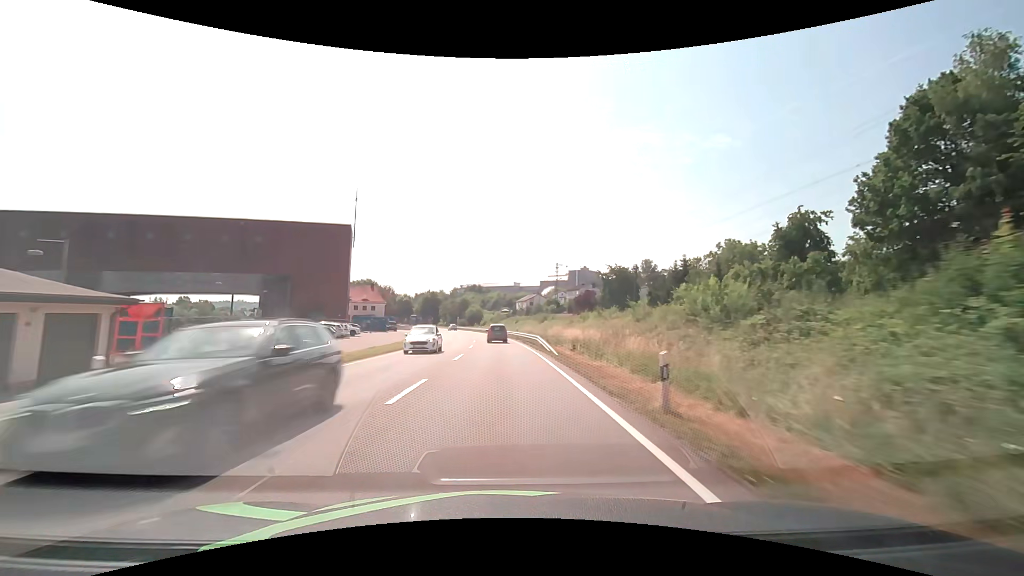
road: primary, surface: asphalt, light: Day
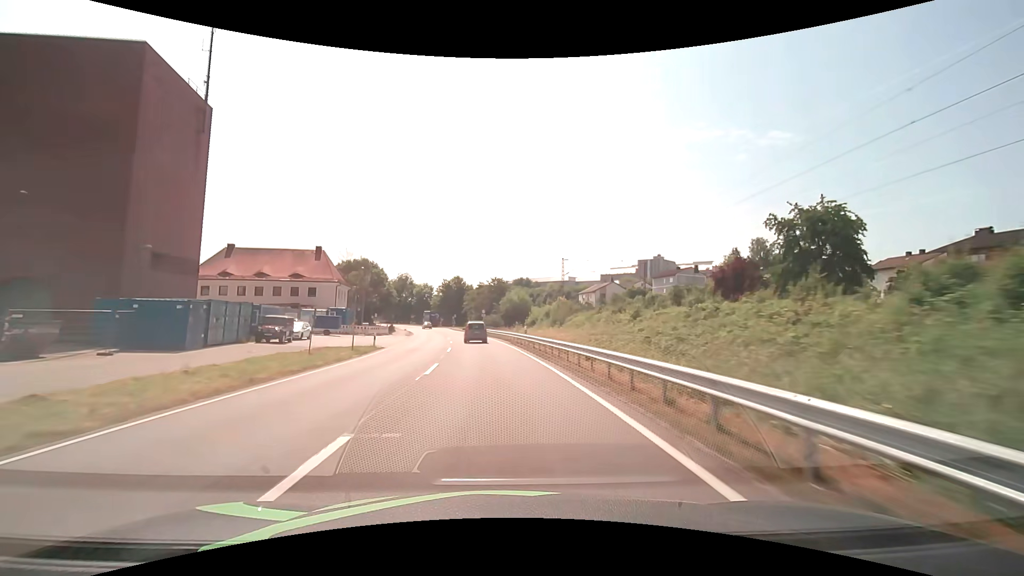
(-2.8, +66.7) m; -6°
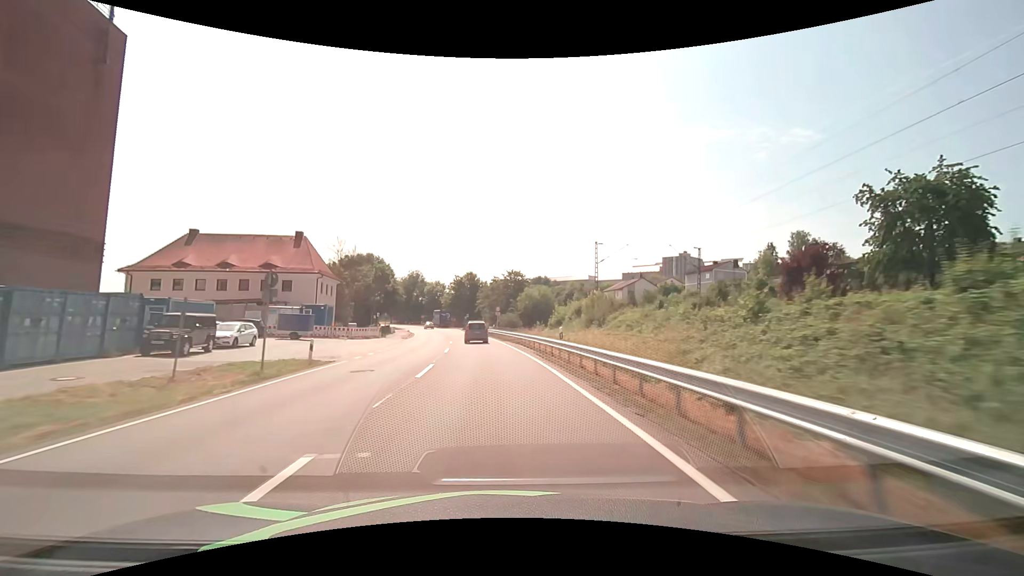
(-0.2, +12.8) m; -2°
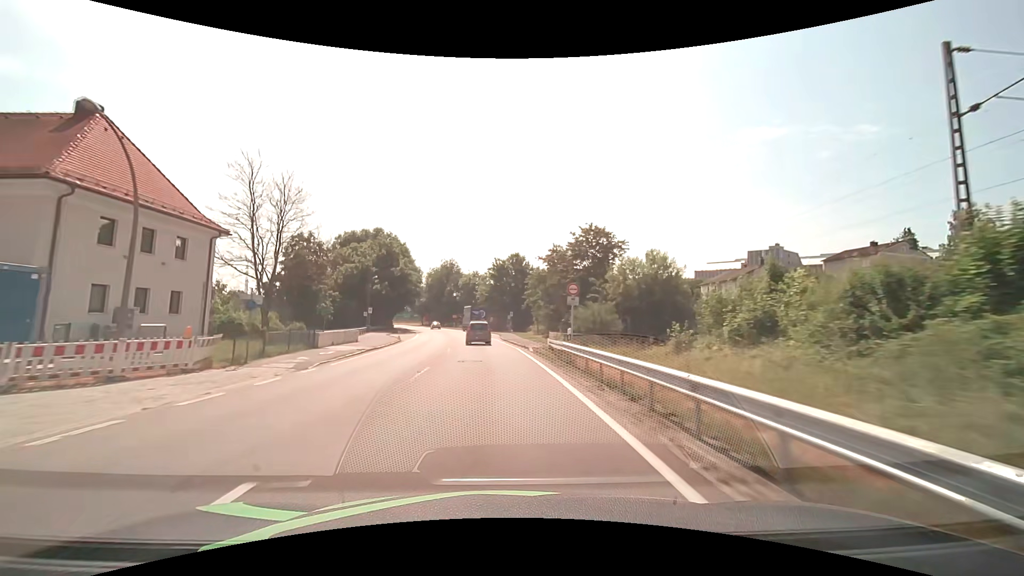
(-1.8, +36.9) m; -6°
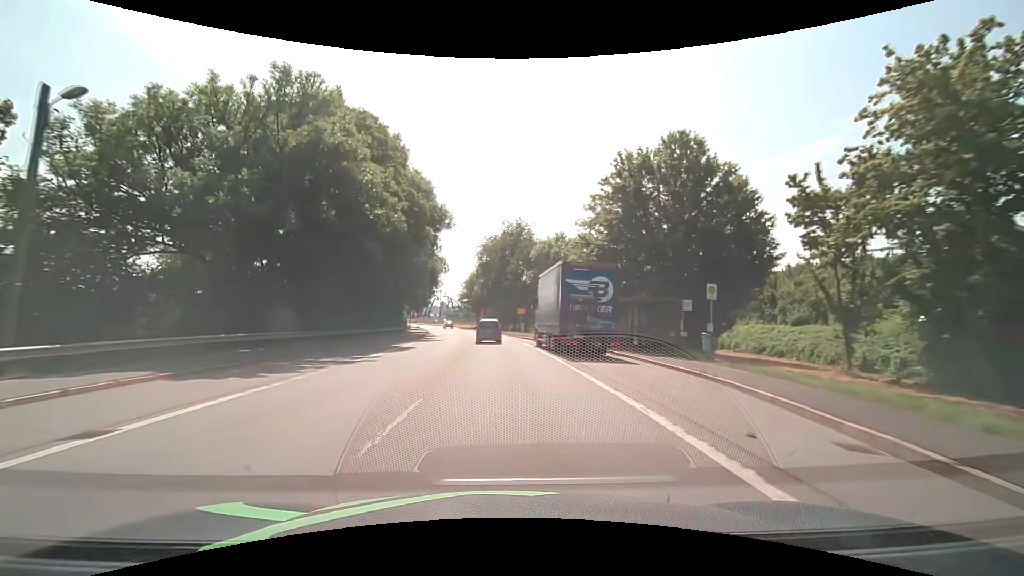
(-4.5, +54.8) m; -9°
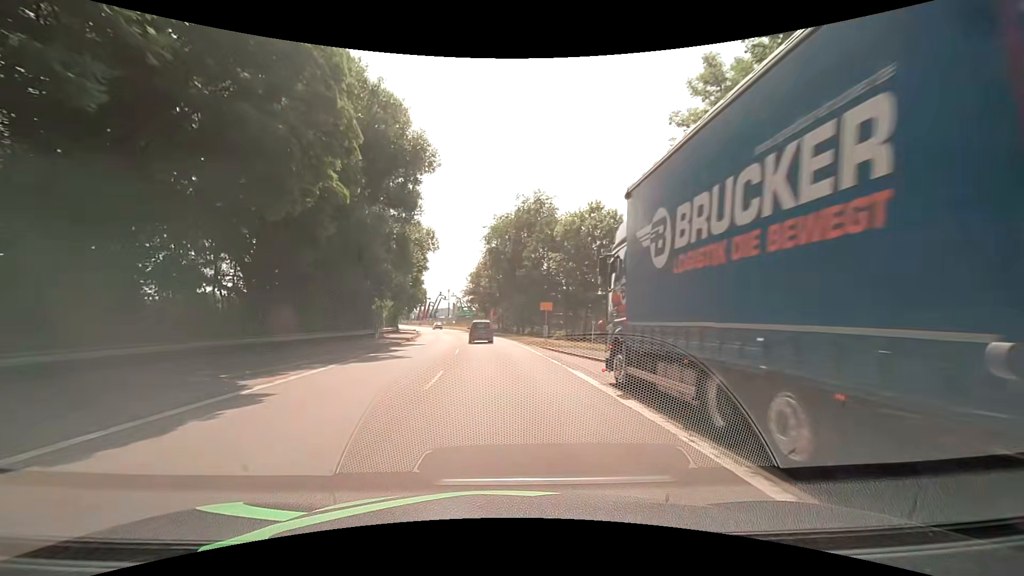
(-0.2, +18.6) m; -1°
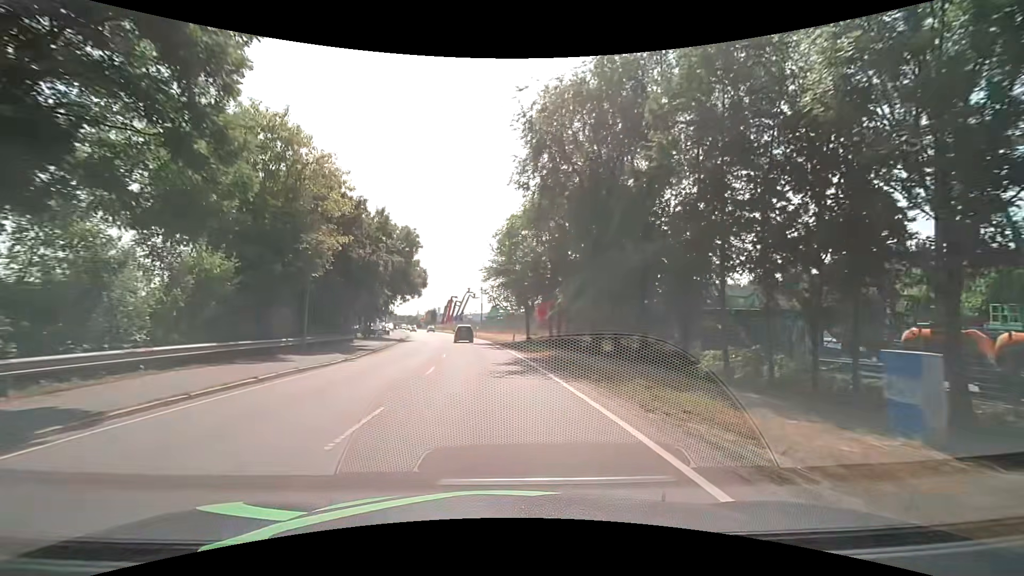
(-1.5, +38.4) m; -5°
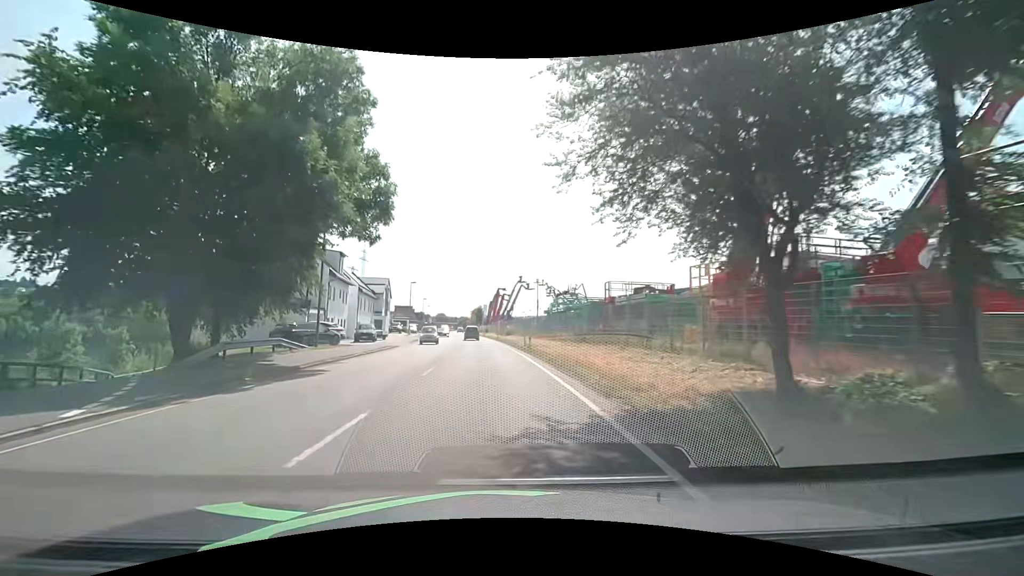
(-2.0, +37.0) m; -6°
(0, +10) (-1, +20) (-1, +30) (-2, +40) (-3, +50) (-4, +60) (-5, +70) (-6, +80) (-8, +90) (-9, +100) m
